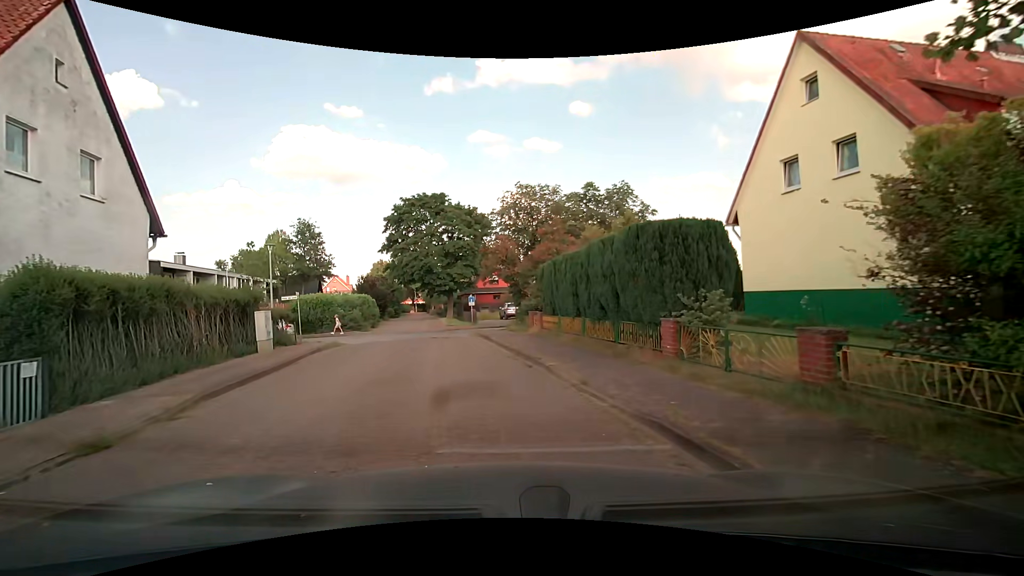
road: residential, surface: paving_stones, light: Day
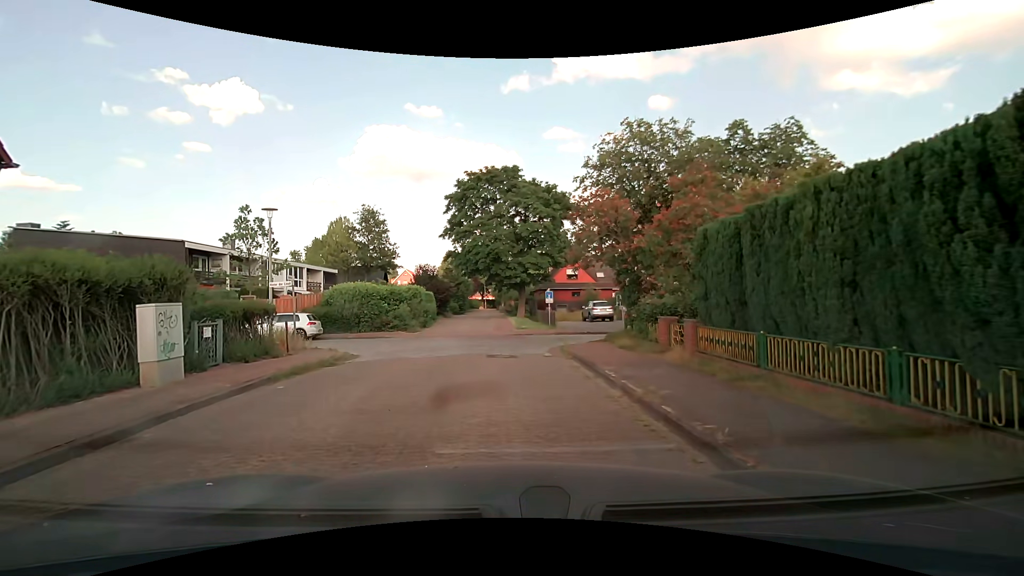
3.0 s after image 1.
(-0.3, +9.3) m; -6°
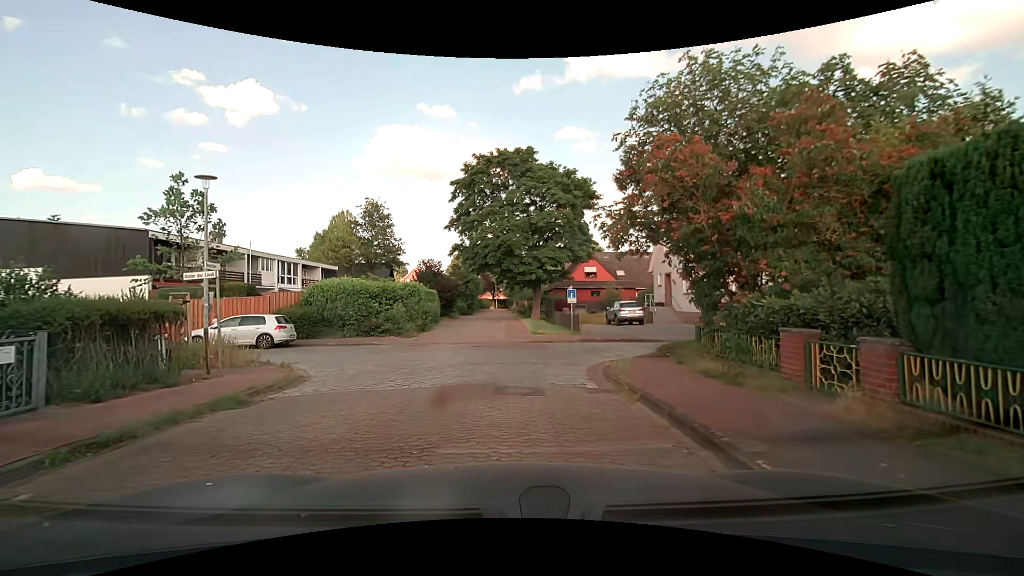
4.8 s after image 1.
(-0.1, +4.9) m; -1°
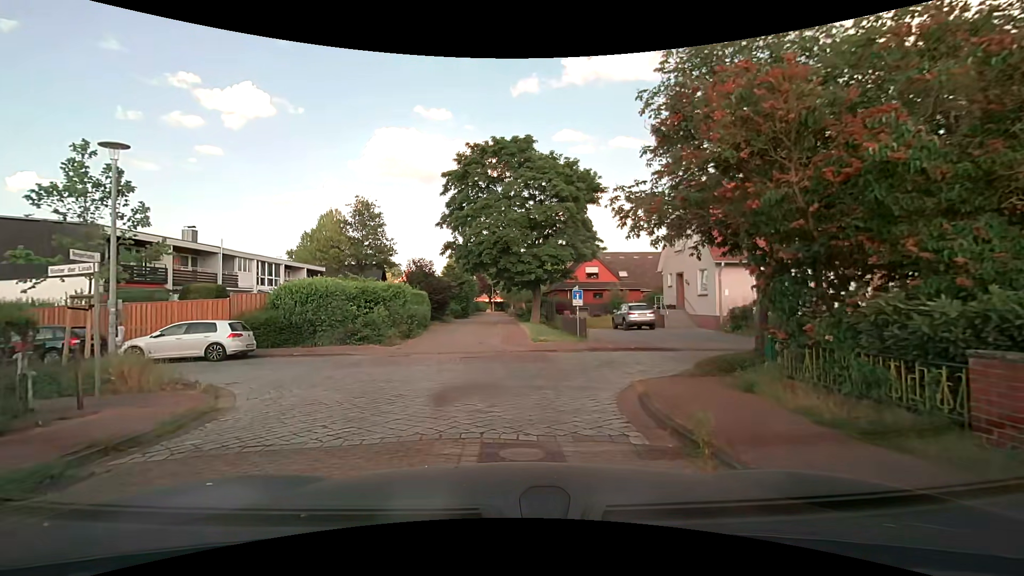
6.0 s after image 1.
(0.0, +3.1) m; 0°
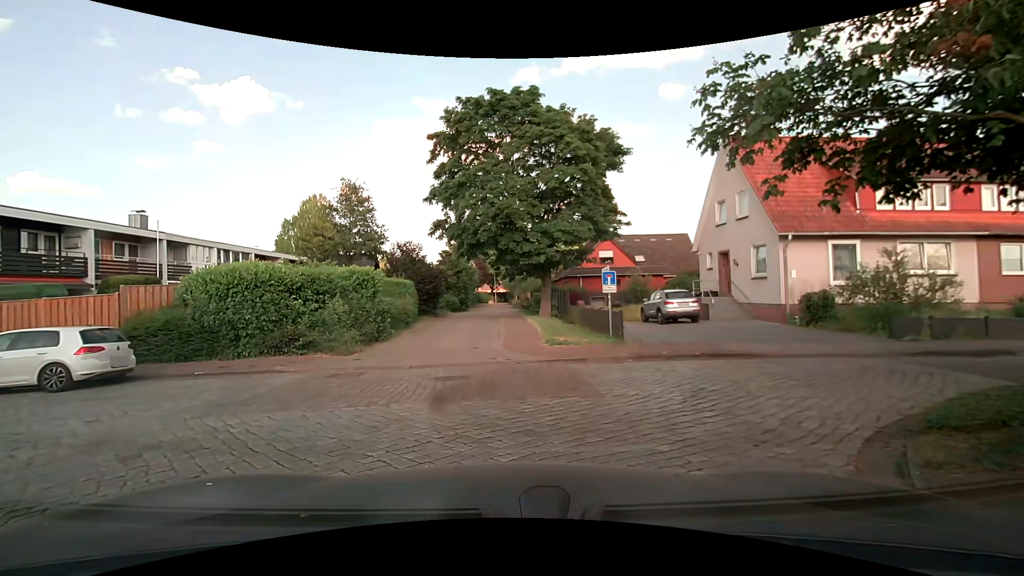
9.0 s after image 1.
(0.0, +6.0) m; +2°
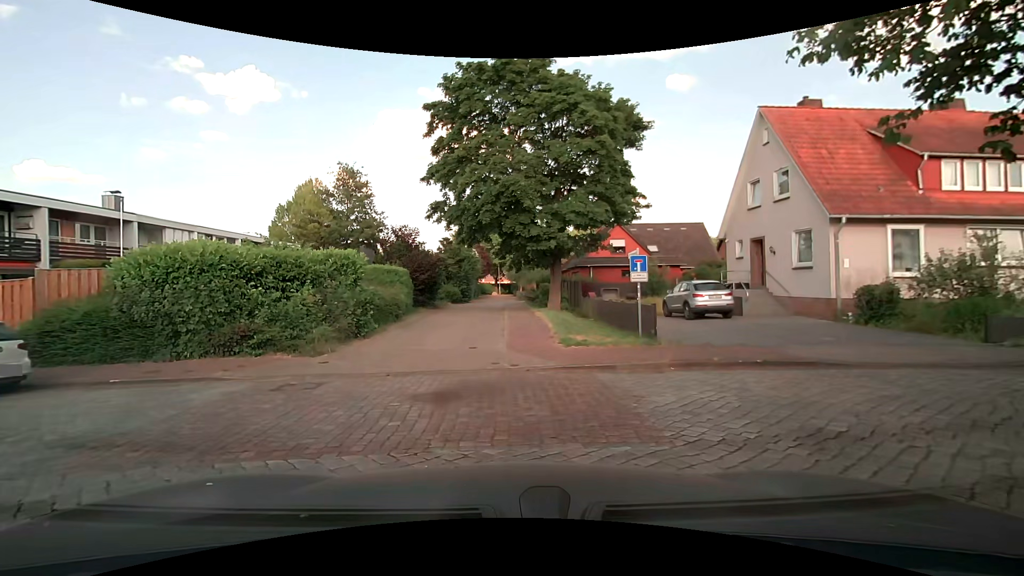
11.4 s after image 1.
(0.0, +2.9) m; 0°
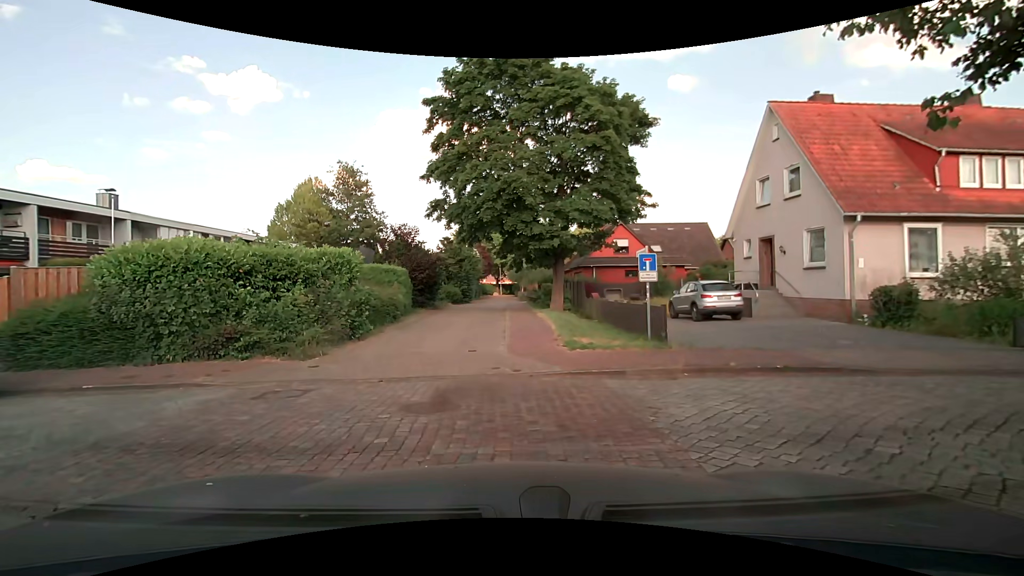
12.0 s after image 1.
(0.0, +0.7) m; 0°
